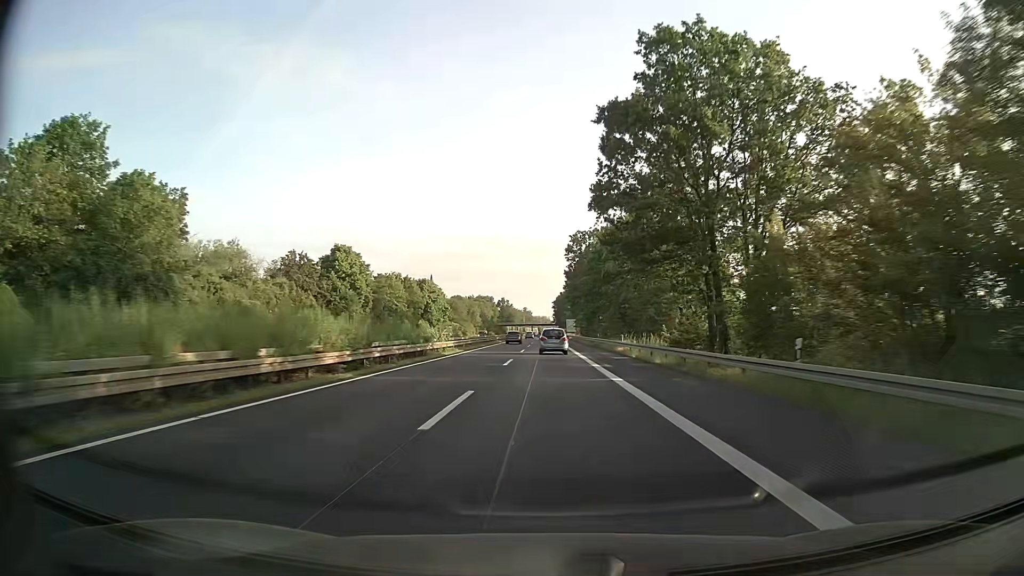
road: trunk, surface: asphalt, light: Day
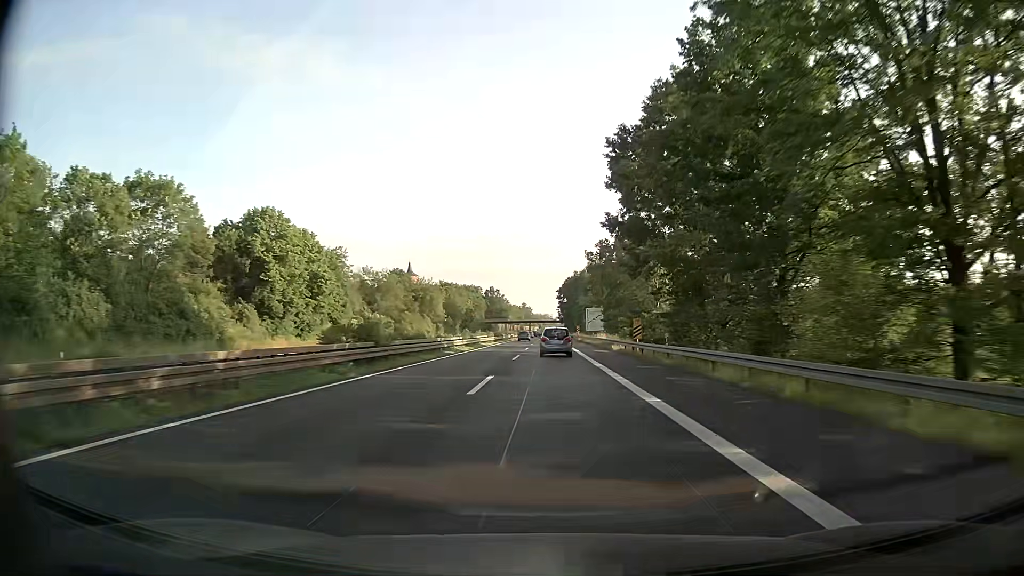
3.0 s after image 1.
(0.0, +85.2) m; 0°
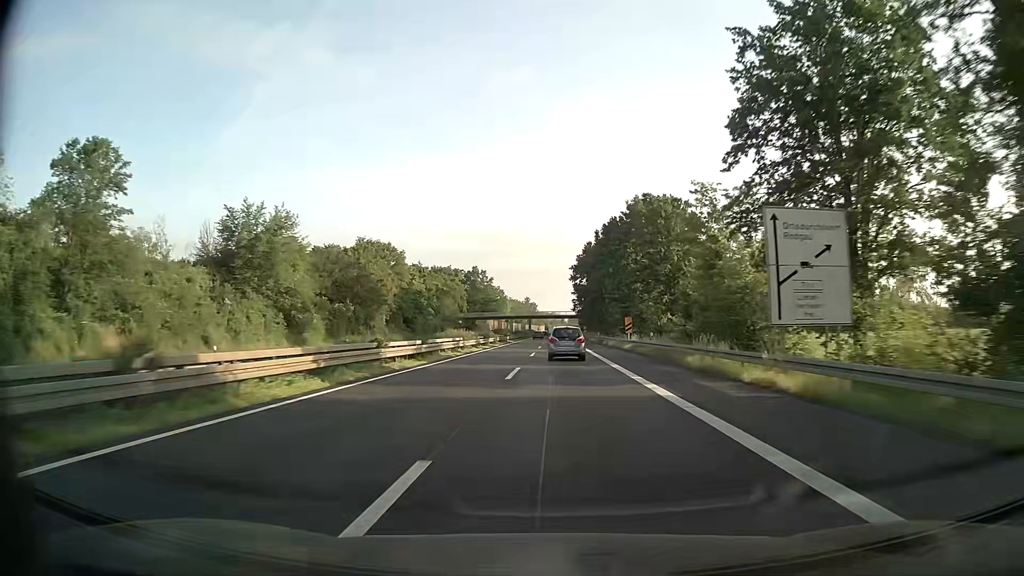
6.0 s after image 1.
(0.0, +85.7) m; -1°
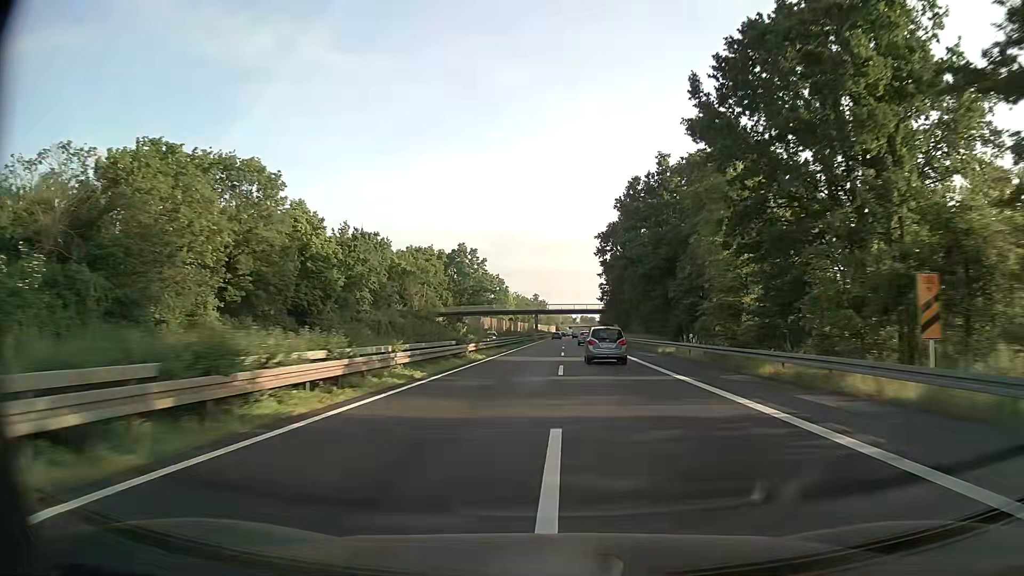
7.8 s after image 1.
(-0.5, +51.7) m; -1°
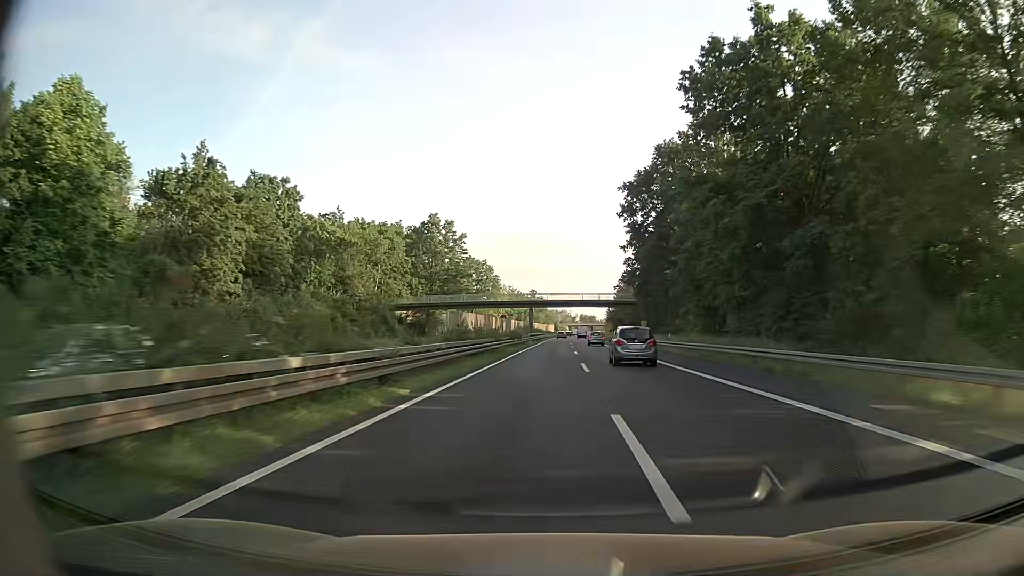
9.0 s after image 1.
(0.0, +34.5) m; 0°
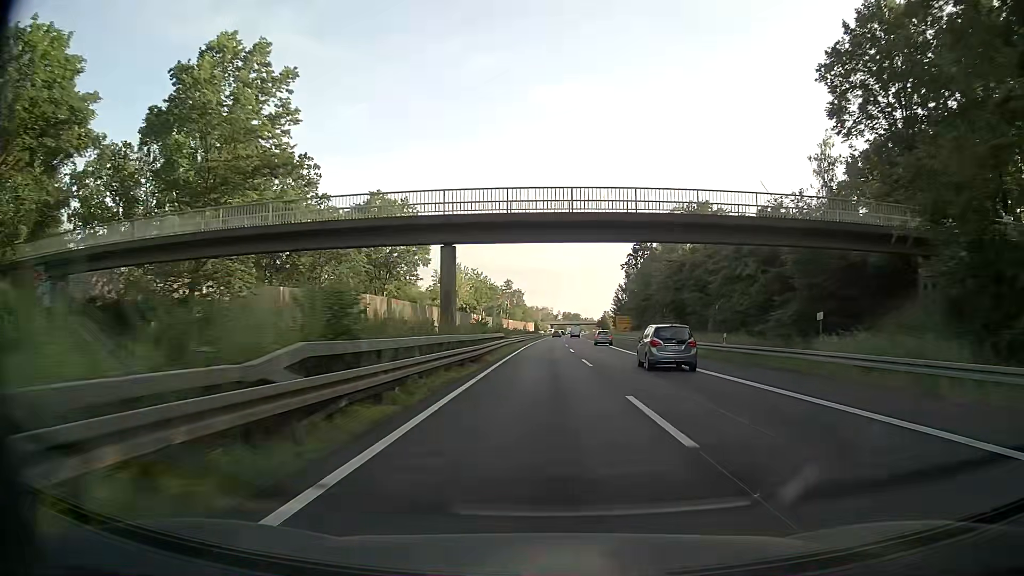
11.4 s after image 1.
(+1.1, +69.3) m; +2°
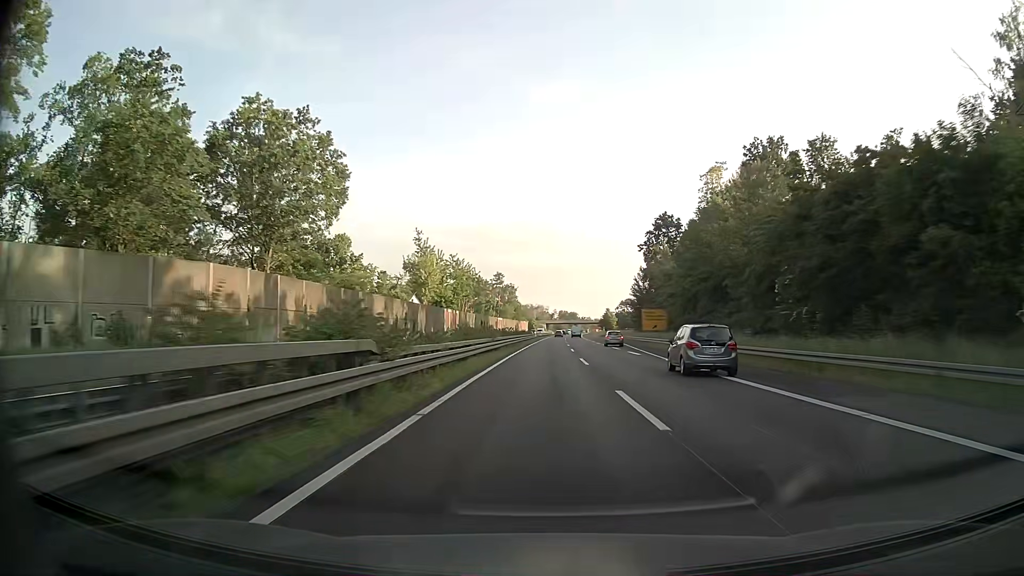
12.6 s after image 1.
(+0.2, +34.8) m; 0°
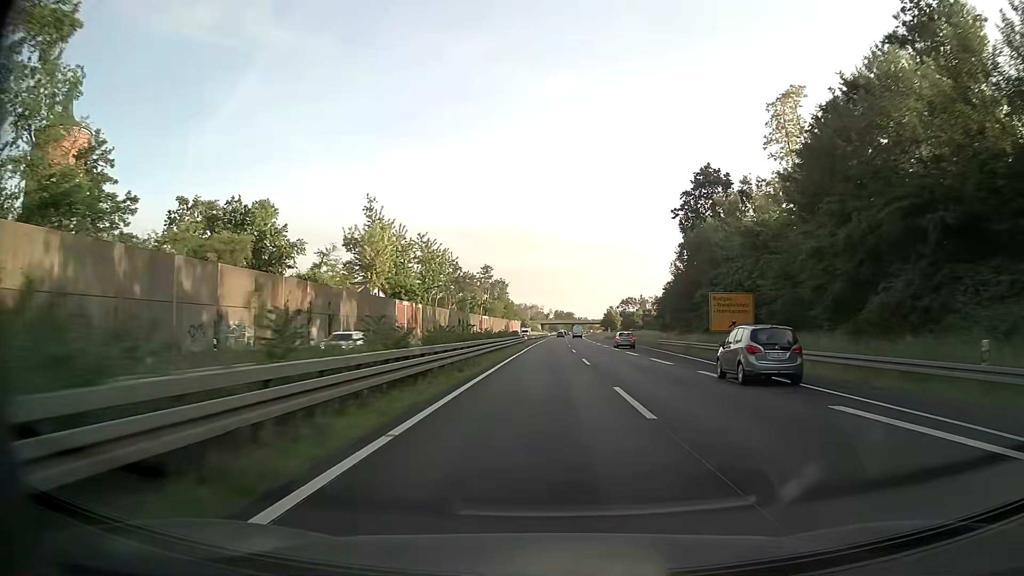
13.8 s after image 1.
(+0.3, +34.8) m; +1°
(0, +10) (0, +20) (0, +30) (0, +40) (0, +50) (0, +60) (0, +70) (+1, +80) (+1, +90) (+1, +100) m
